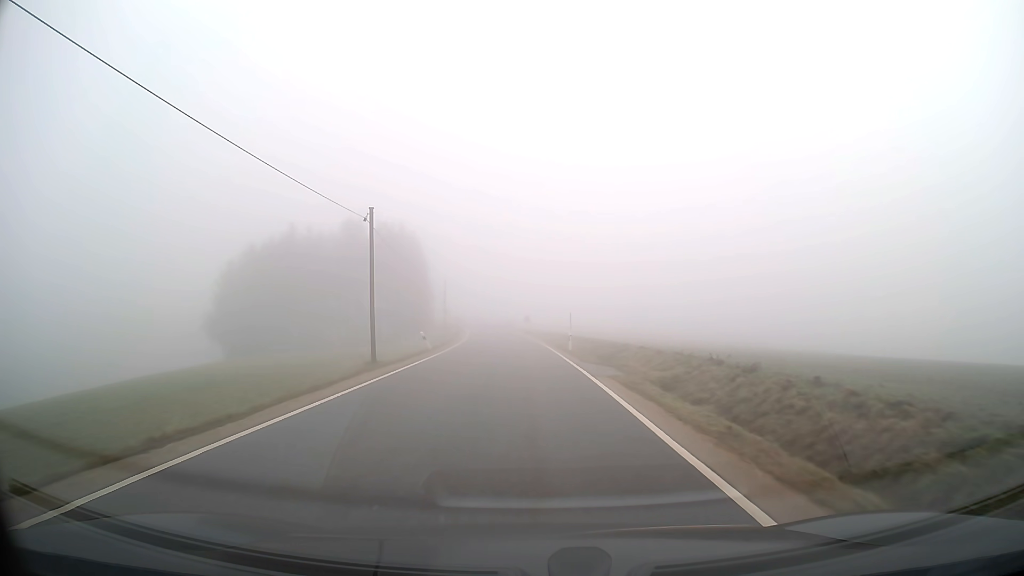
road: tertiary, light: Day
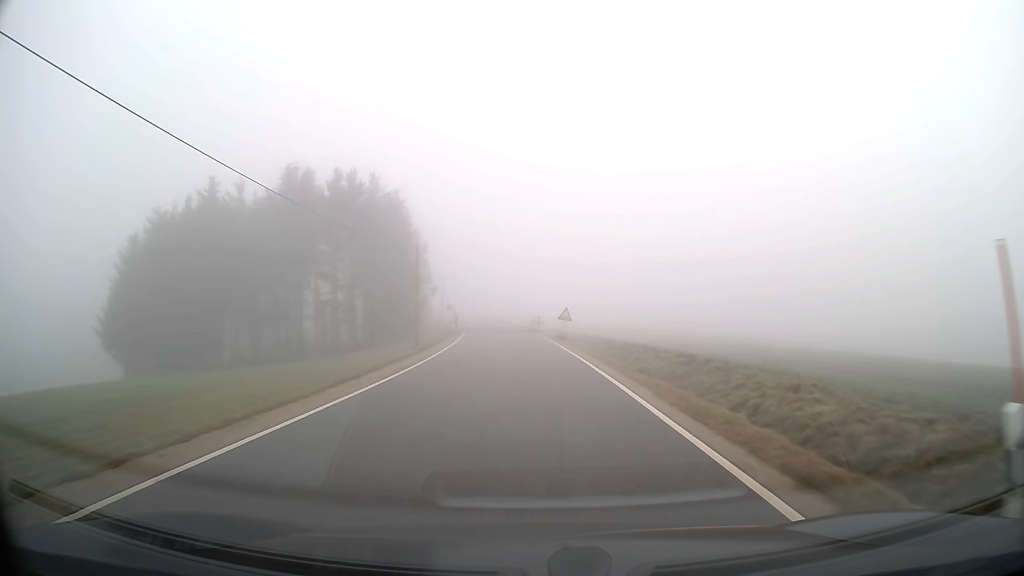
(-0.6, +29.1) m; -2°
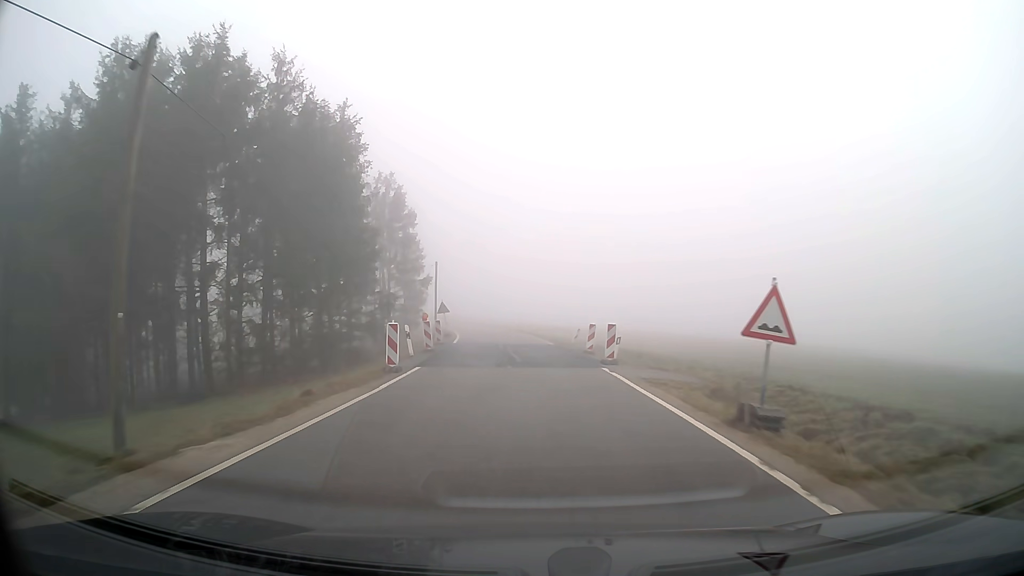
(-0.7, +29.1) m; -3°
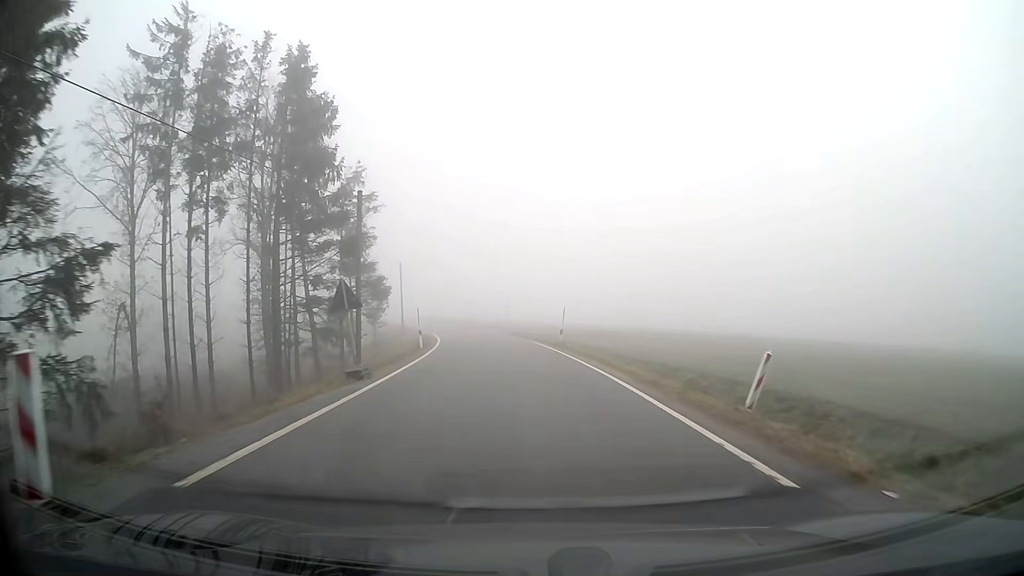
(-0.7, +28.5) m; -3°
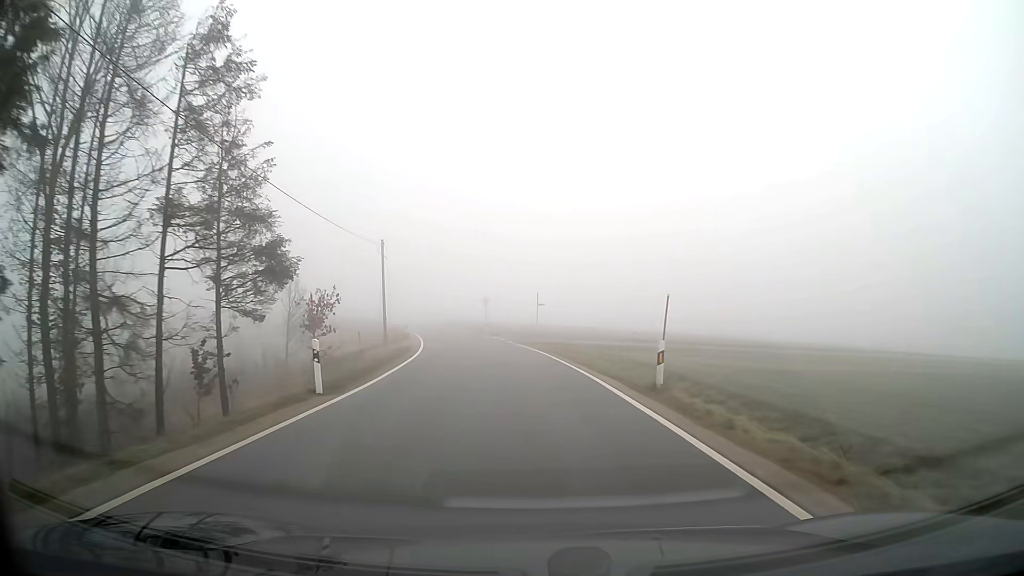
(-0.5, +18.8) m; -3°
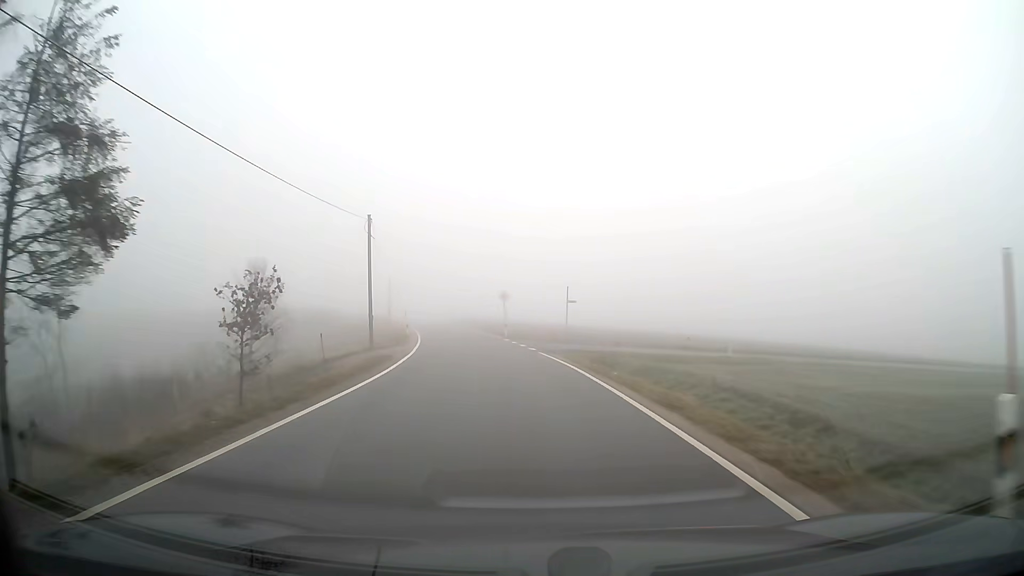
(-0.2, +9.5) m; -2°
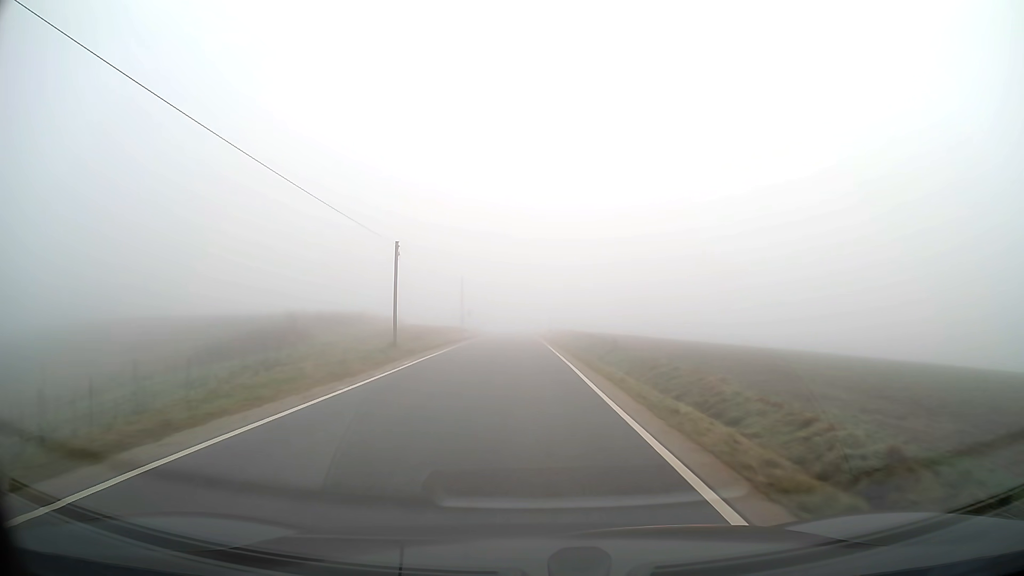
(-4.3, +47.8) m; -9°
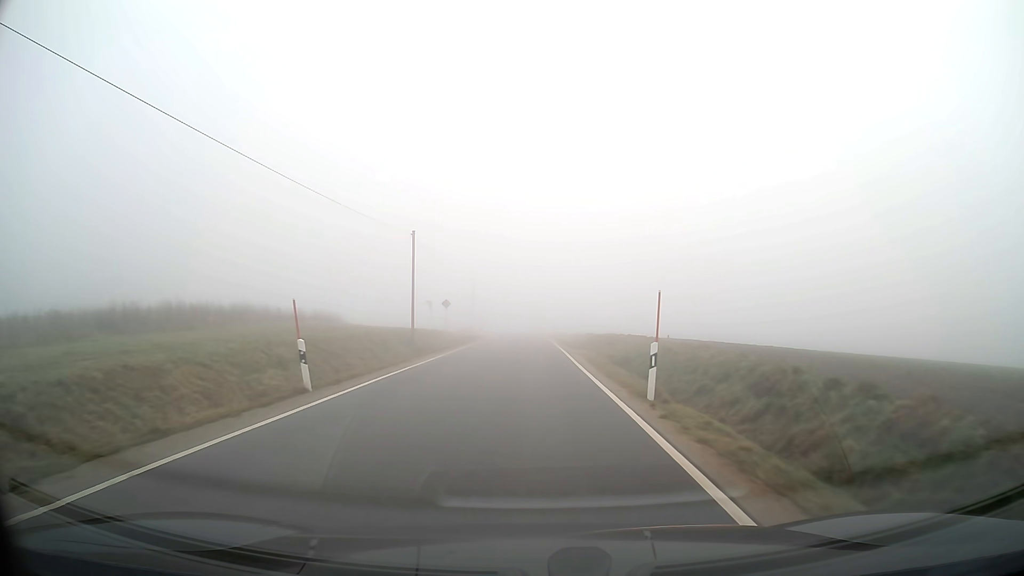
(-0.4, +39.2) m; -1°
(0, +10) (0, +20) (0, +30) (0, +40) (0, +50) (0, +60) (-1, +70) (-1, +80) (-1, +90) (-2, +100) m
